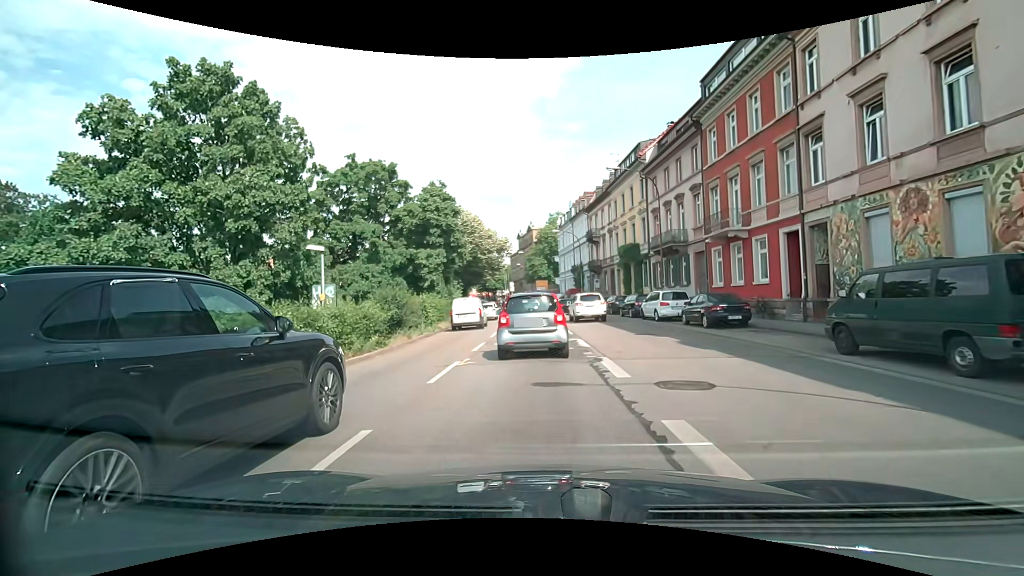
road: primary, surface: asphalt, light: Day
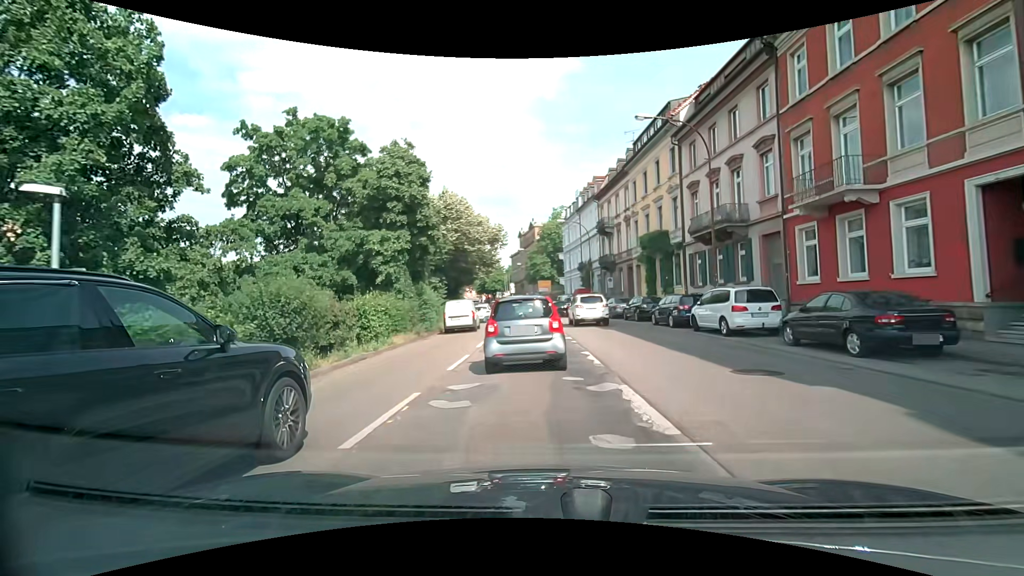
(0.0, +9.3) m; 0°
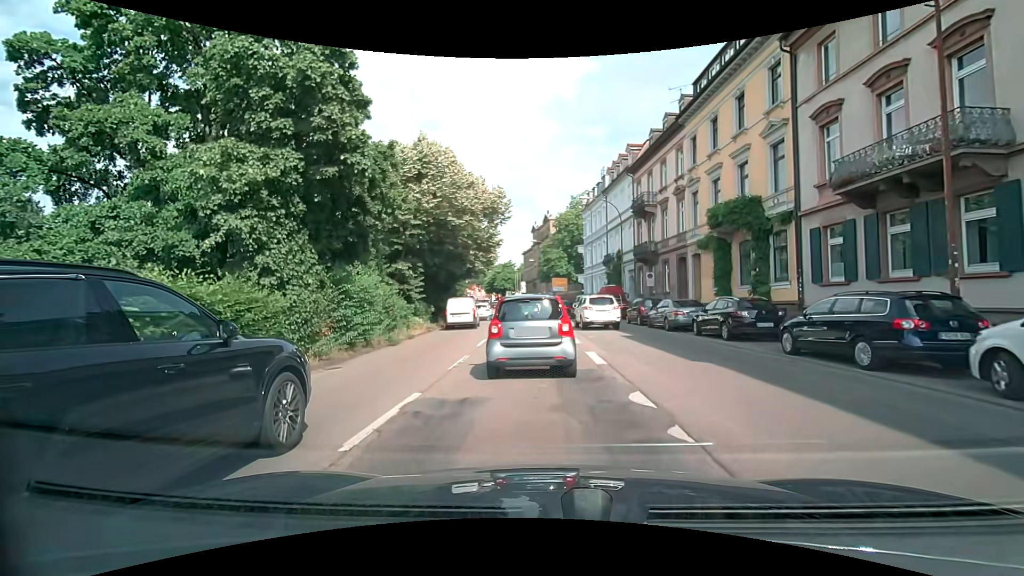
(-0.2, +12.0) m; -3°
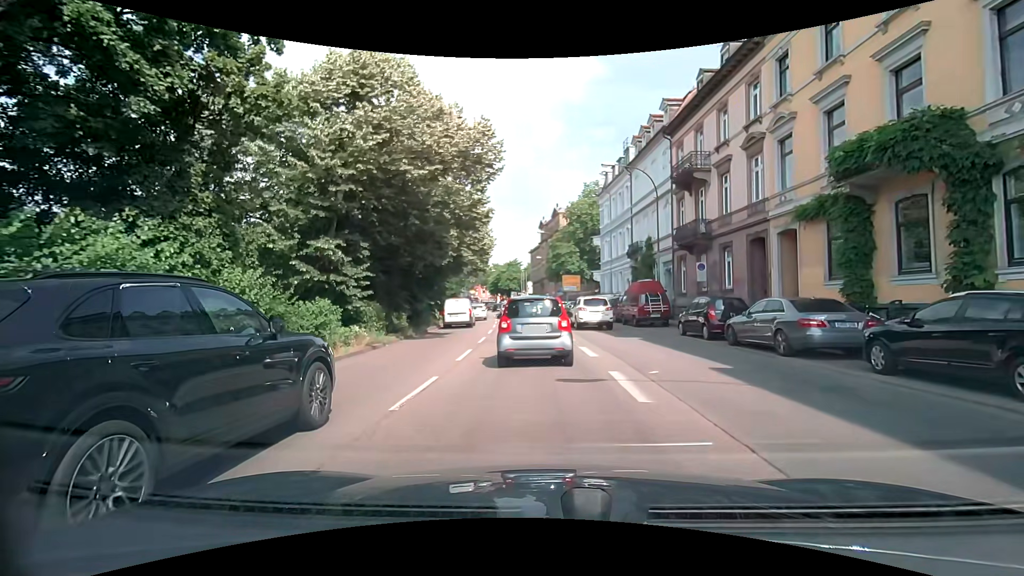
(+0.2, +10.0) m; +1°
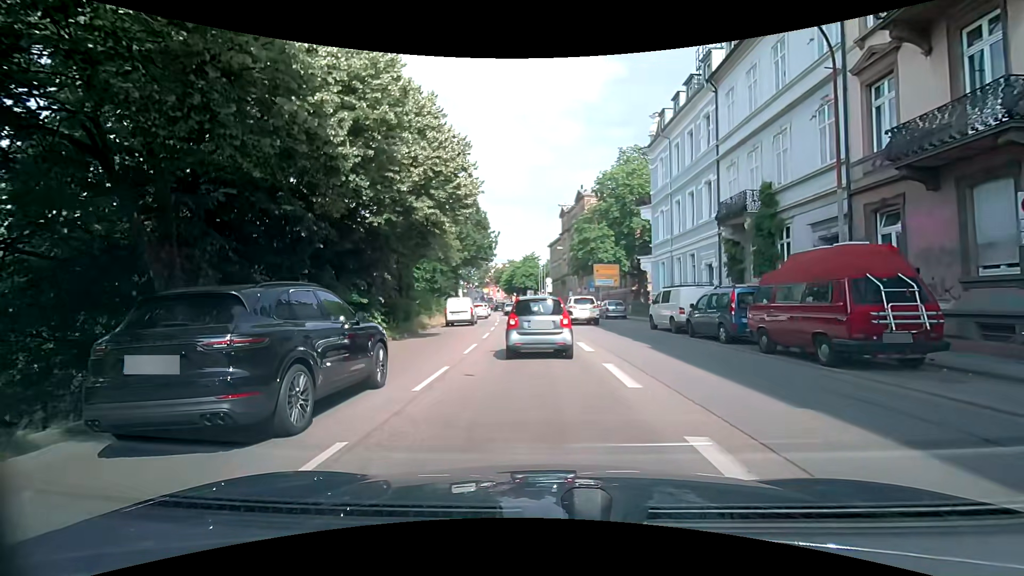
(-0.6, +16.7) m; -3°
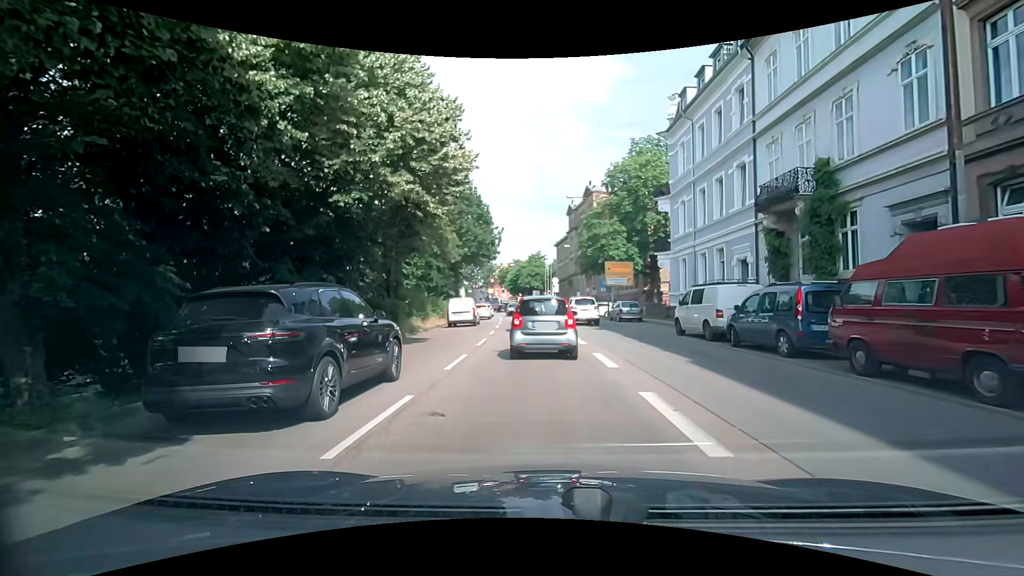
(-0.1, +3.5) m; -2°
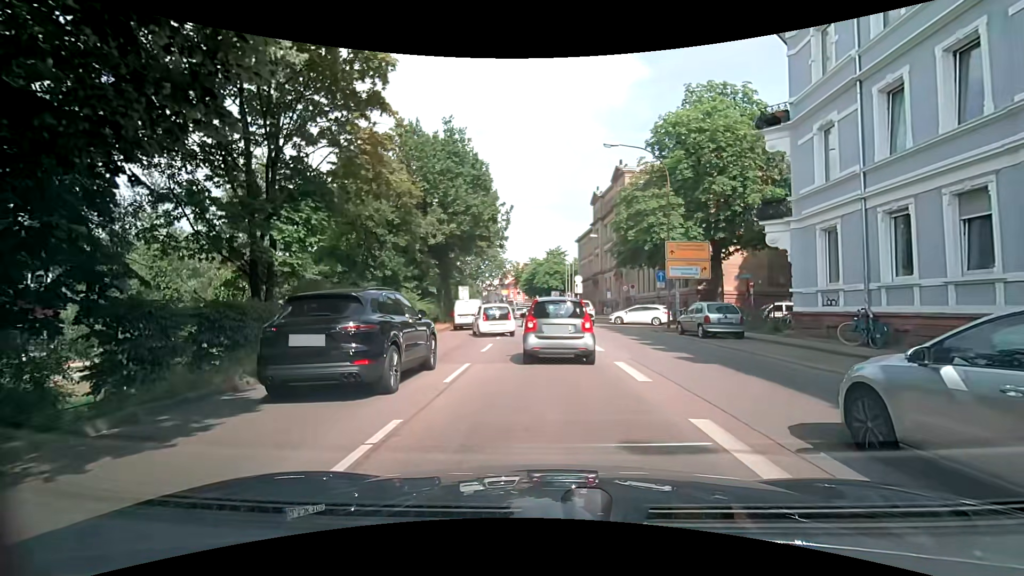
(-0.1, +13.6) m; -2°
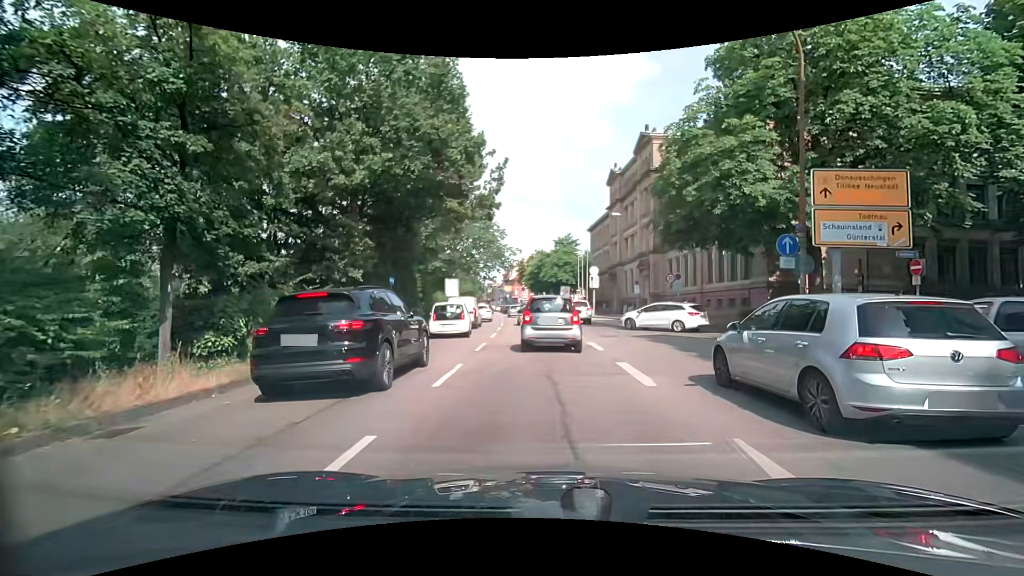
(+0.1, +12.9) m; -1°
(0, +10) (0, +20) (0, +30) (-1, +40) (-2, +50) (-3, +60) (-4, +70) (-5, +80) (-7, +90) (-8, +100) m
